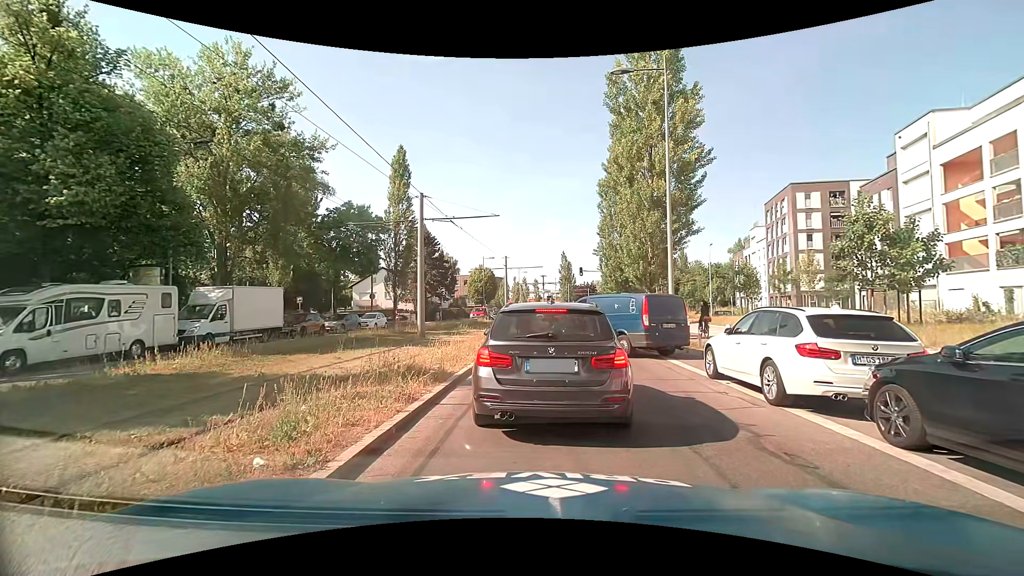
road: secondary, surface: asphalt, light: Day
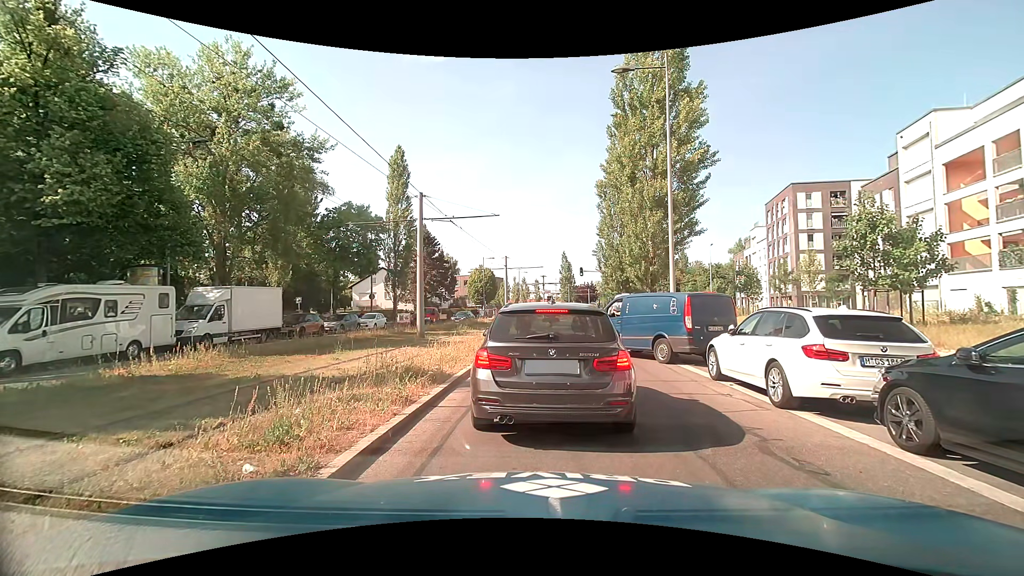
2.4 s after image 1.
(0.0, +0.2) m; 0°
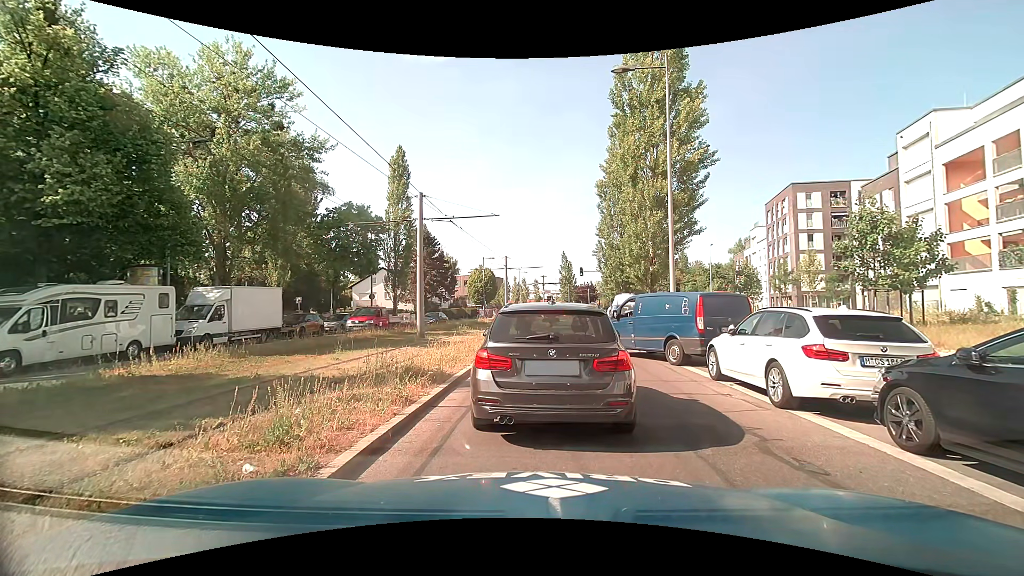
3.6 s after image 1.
(0.0, 0.0) m; 0°
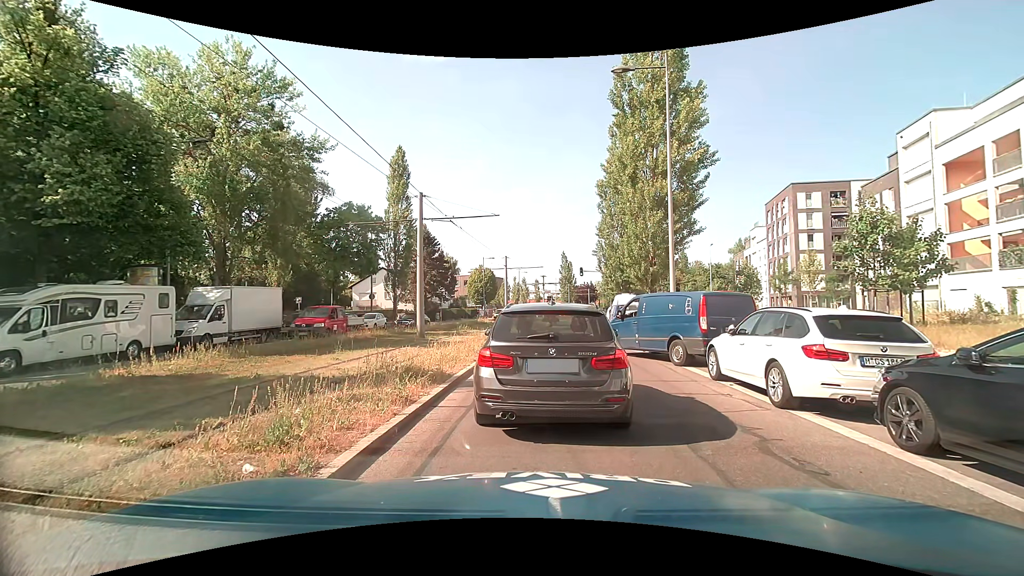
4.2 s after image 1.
(0.0, 0.0) m; 0°
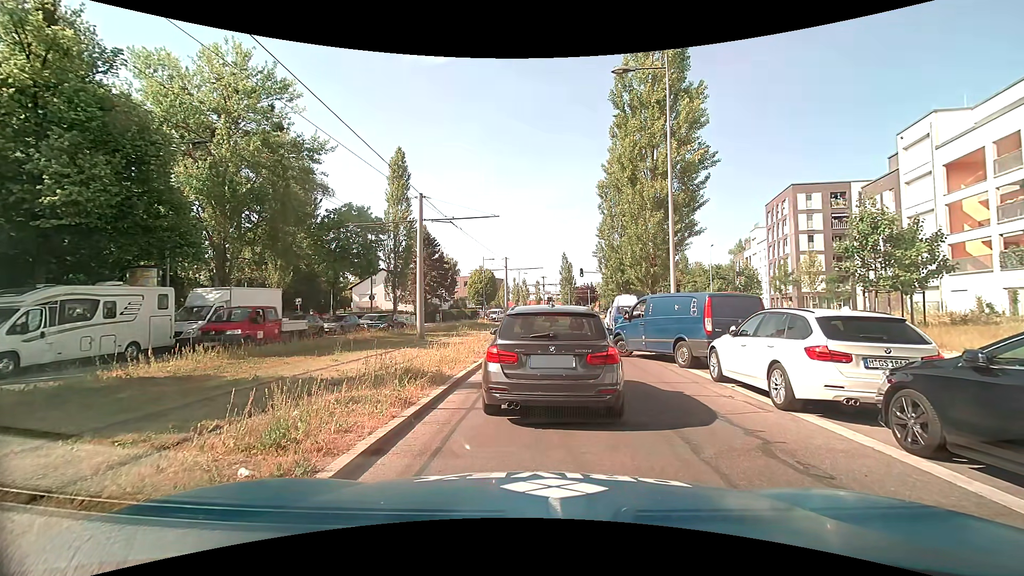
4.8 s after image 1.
(0.0, 0.0) m; 0°
